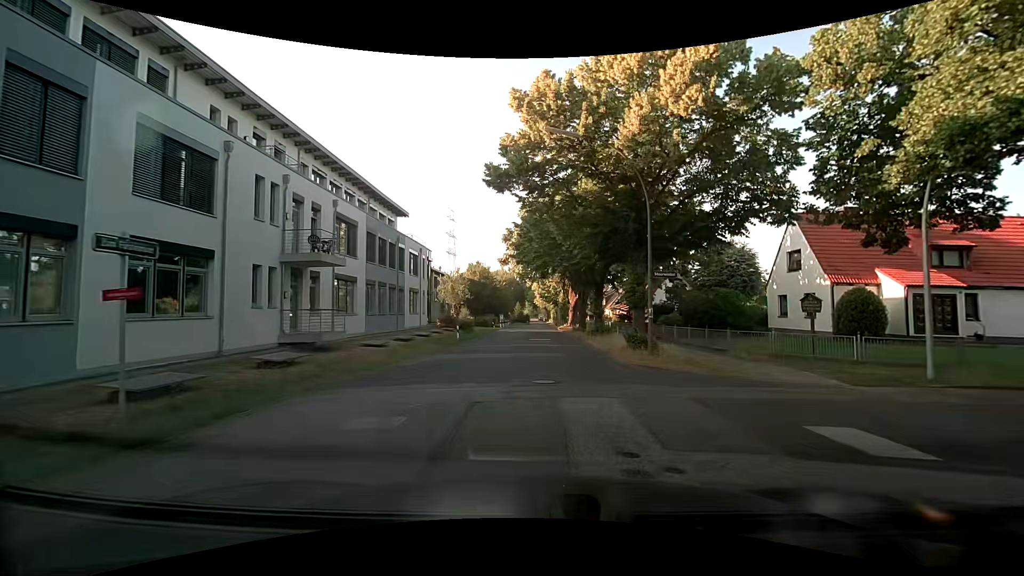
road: residential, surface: asphalt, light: Day
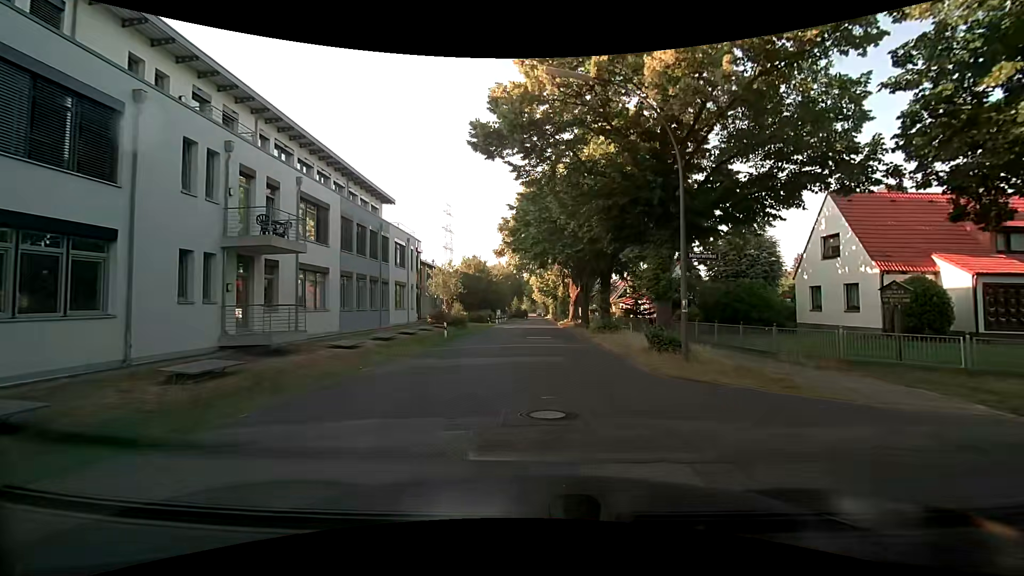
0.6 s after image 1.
(-0.1, +3.9) m; -1°
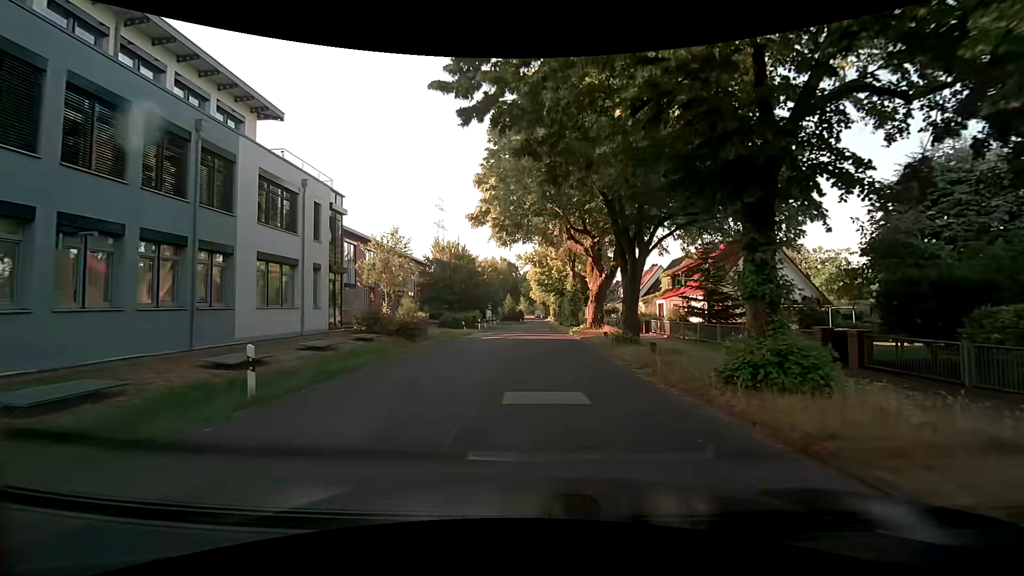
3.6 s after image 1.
(0.0, +19.5) m; -1°
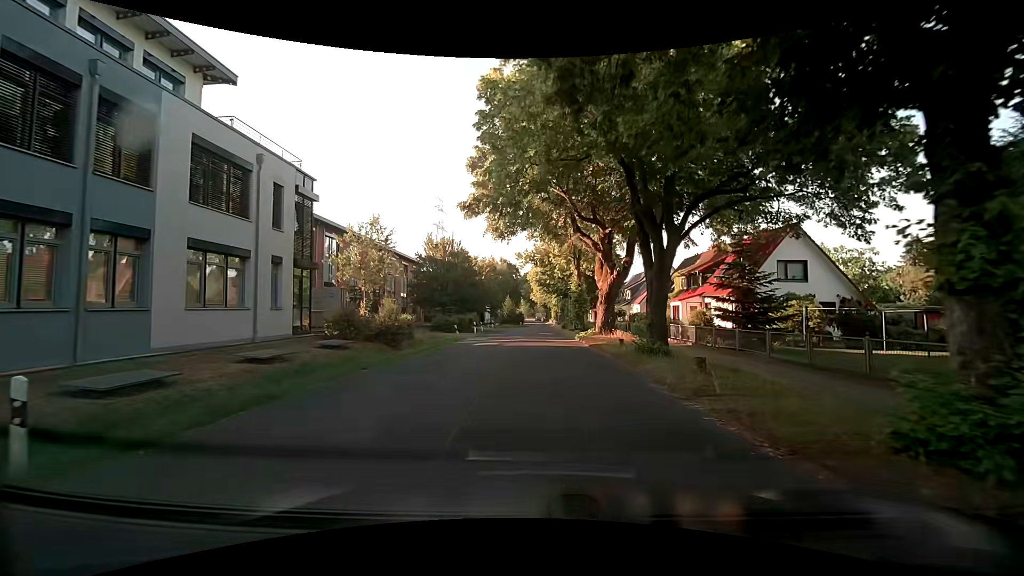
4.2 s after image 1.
(+0.1, +4.2) m; +1°
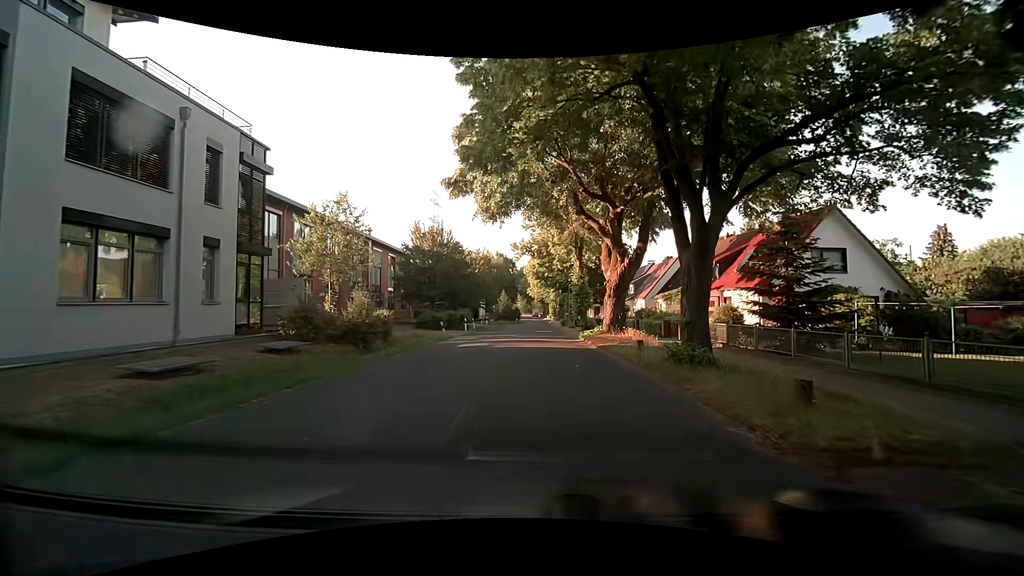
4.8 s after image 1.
(0.0, +4.2) m; +1°
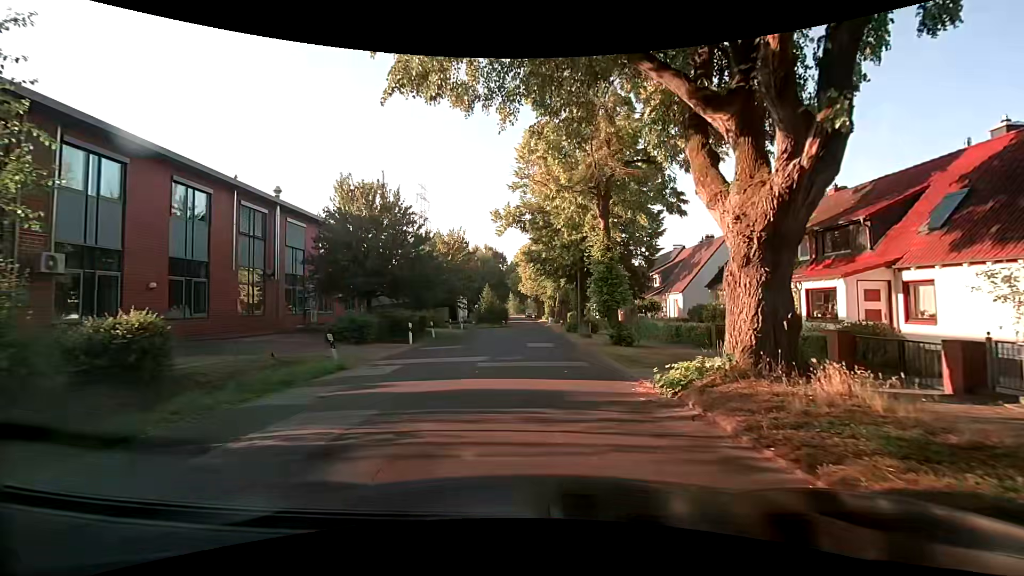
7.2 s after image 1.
(0.0, +16.0) m; +1°
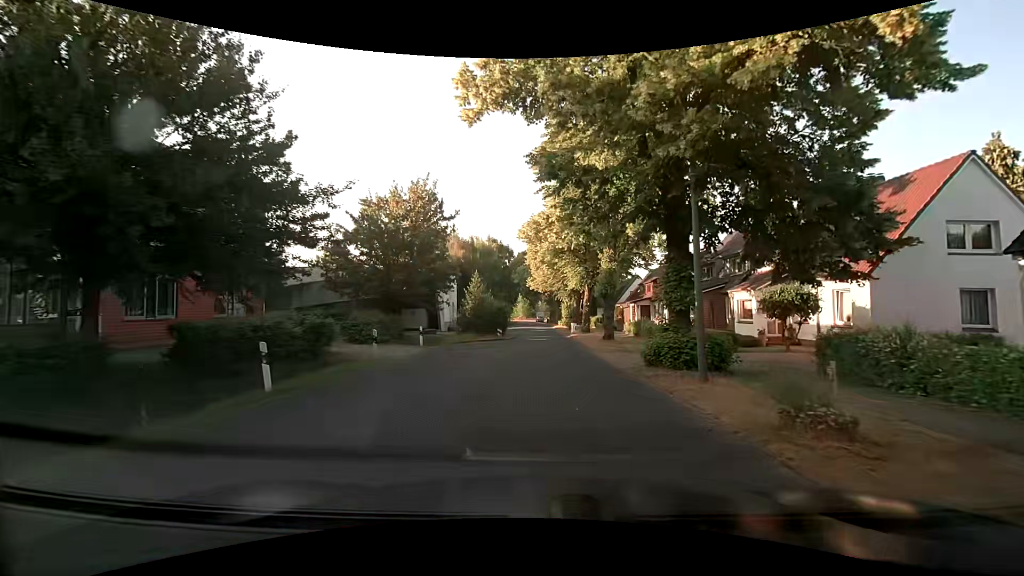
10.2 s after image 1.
(-0.5, +19.8) m; -2°
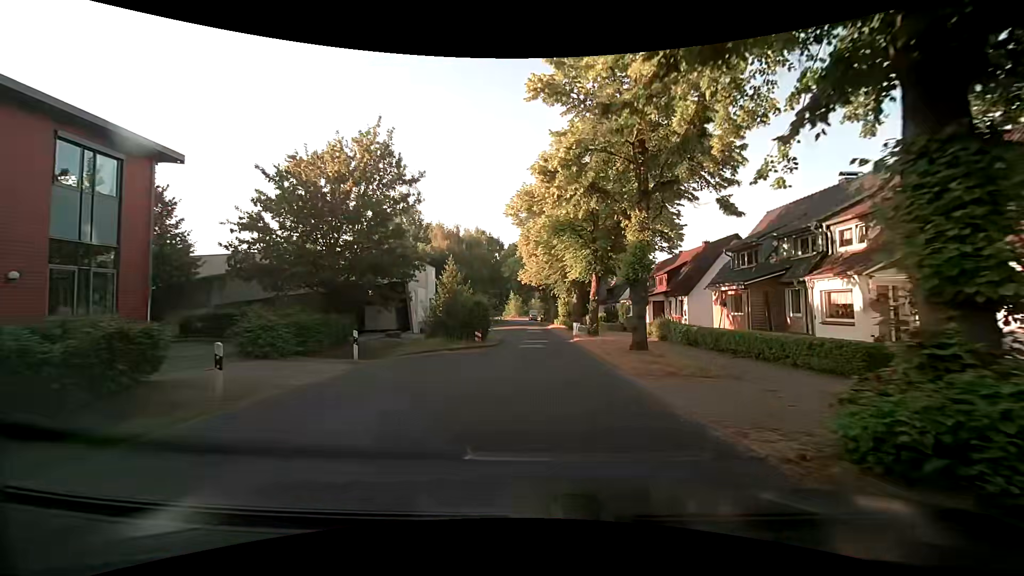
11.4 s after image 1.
(+0.1, +8.2) m; 0°
